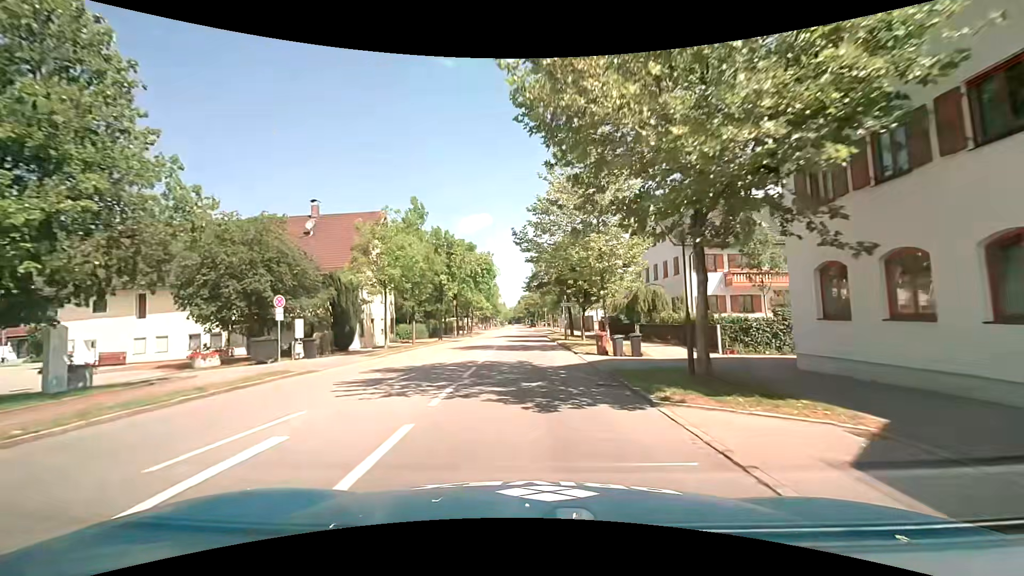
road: secondary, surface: asphalt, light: Day
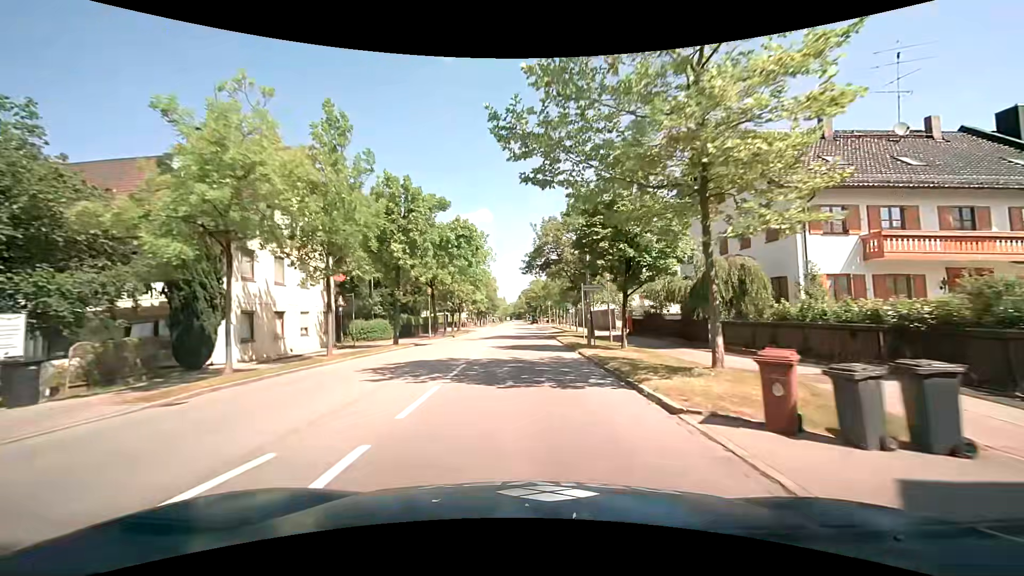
(0.0, +14.9) m; +1°
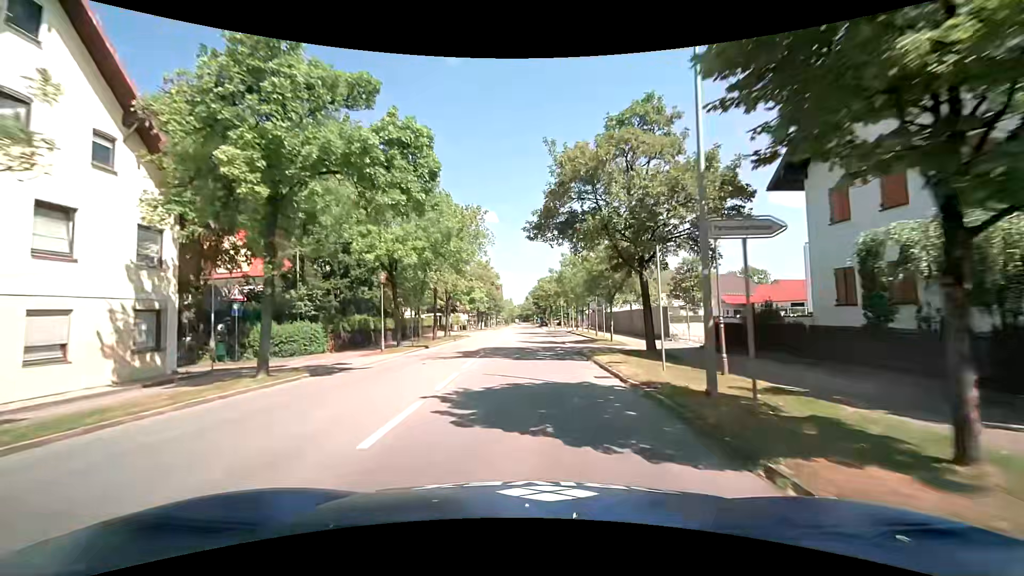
(-0.3, +15.2) m; -1°
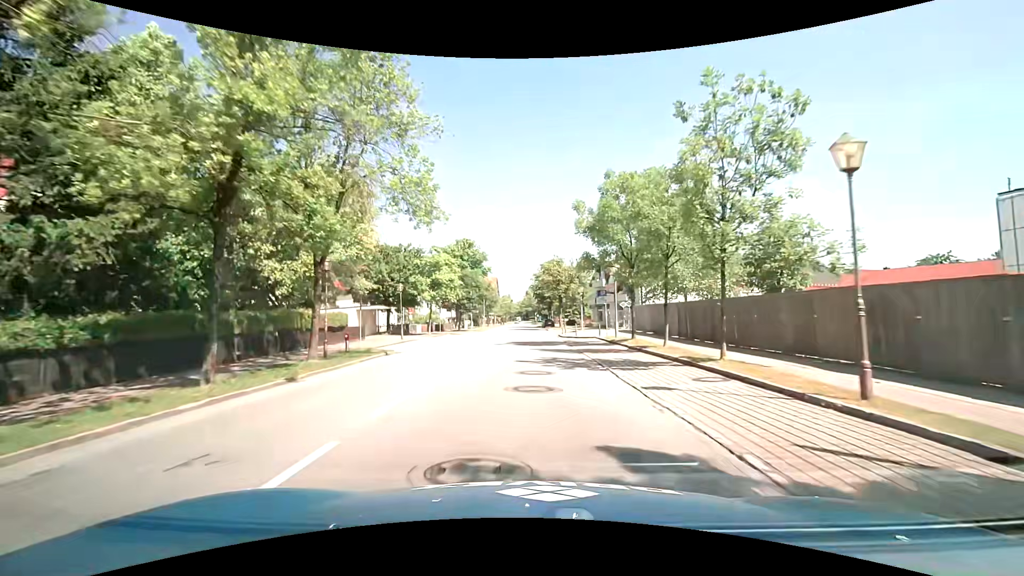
(-0.2, +29.7) m; -1°
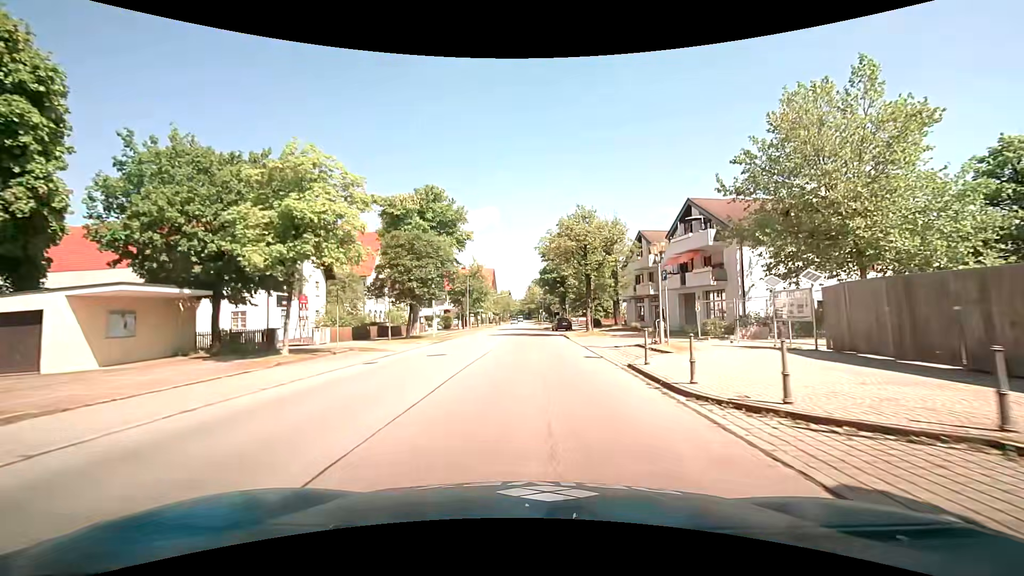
(+0.1, +28.8) m; +1°
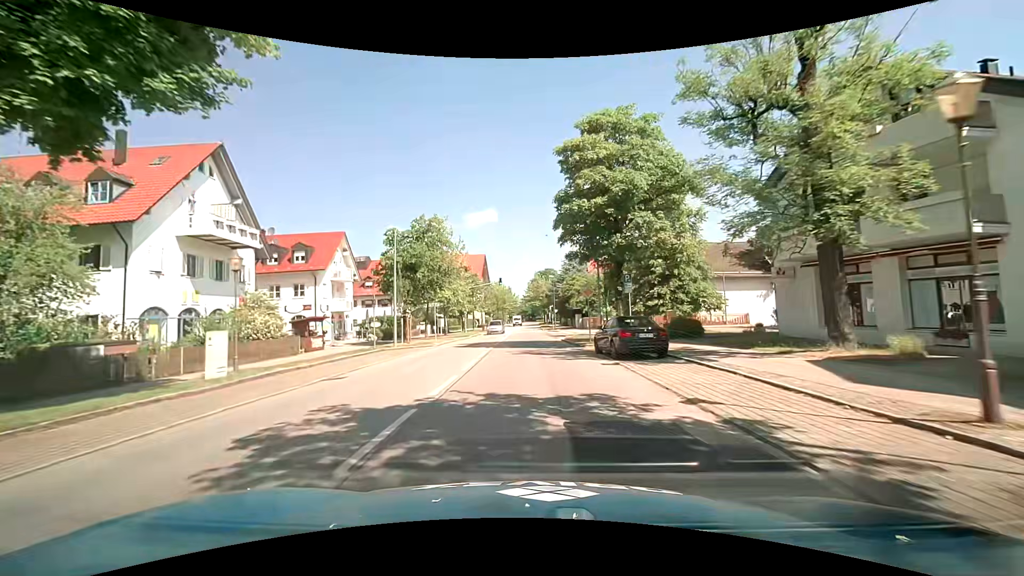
(-0.2, +36.5) m; -1°
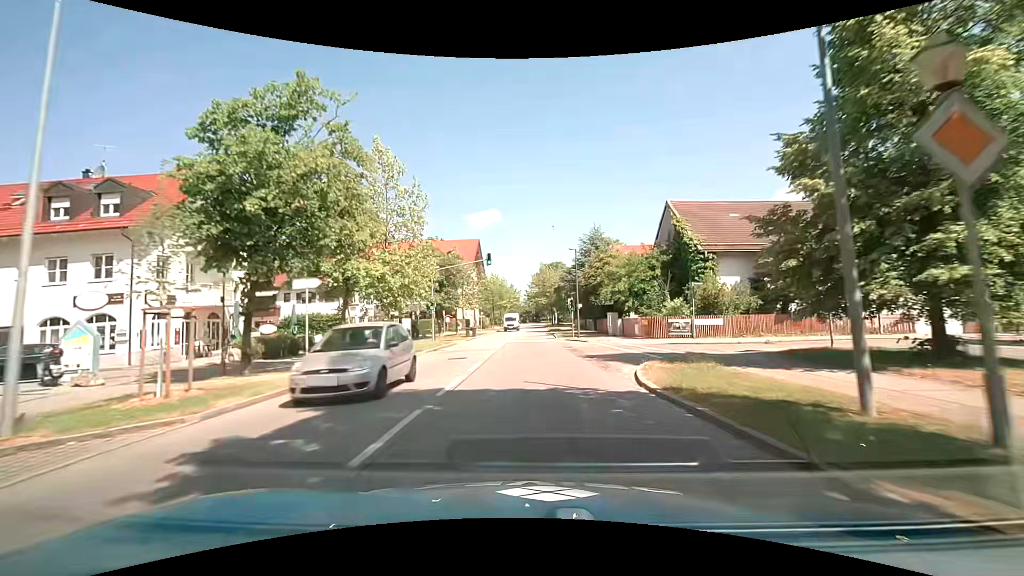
(-0.3, +22.3) m; -1°
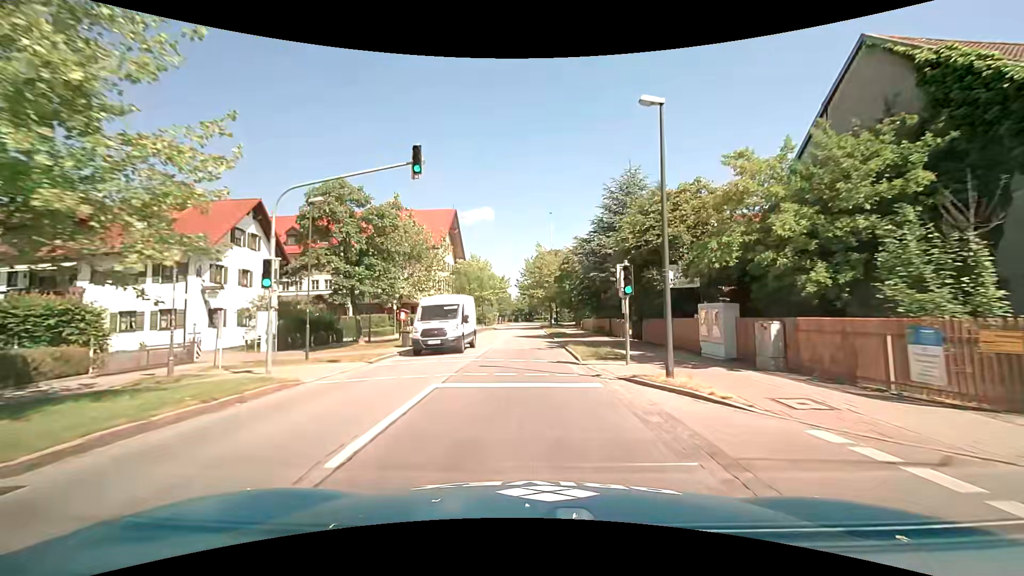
(+0.3, +22.6) m; +1°
(0, +10) (0, +20) (0, +30) (0, +40) (0, +50) (0, +60) (0, +70) (0, +80) (0, +90) (0, +100) m
